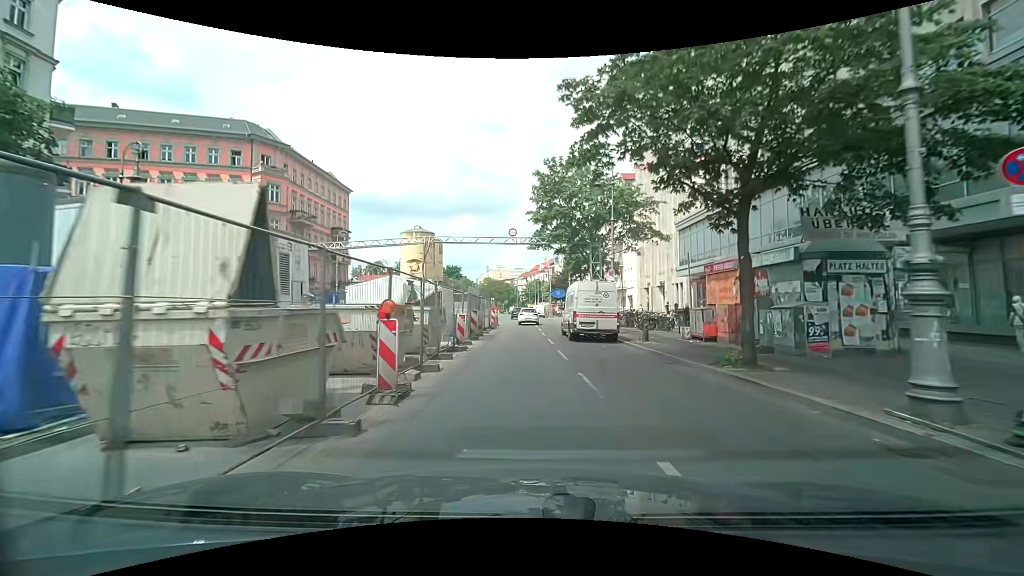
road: secondary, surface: asphalt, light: Day
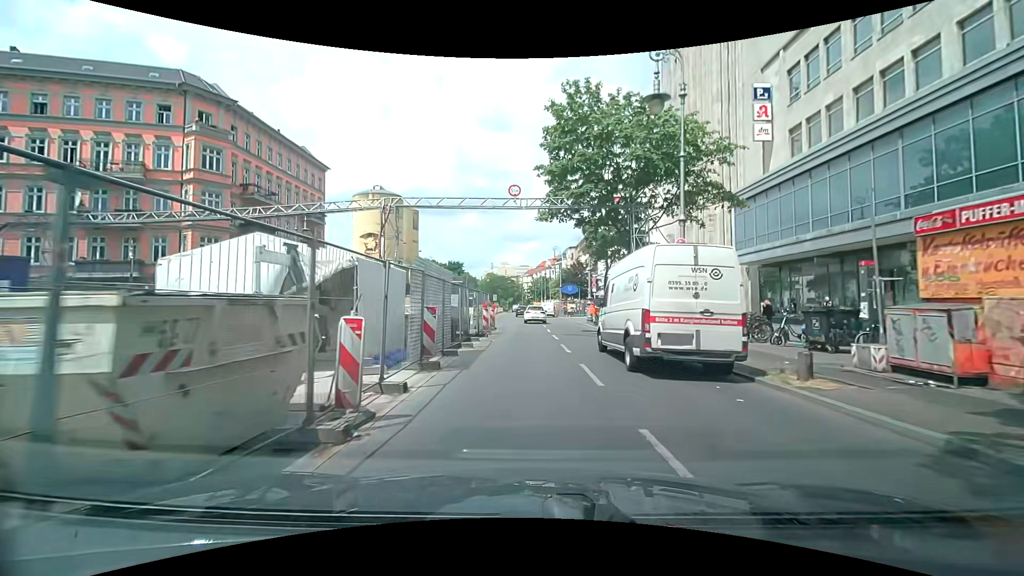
(-0.1, +11.3) m; -1°
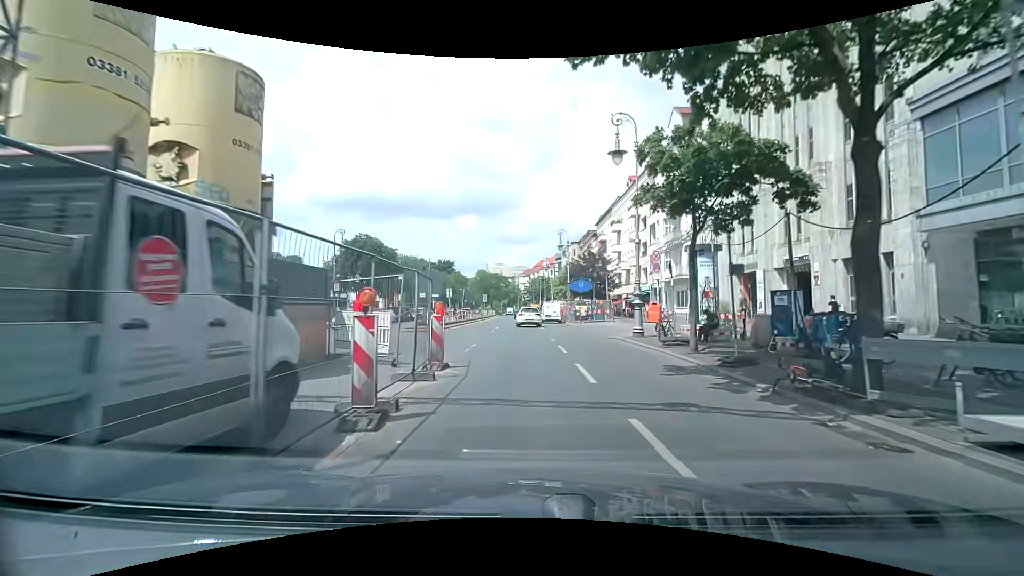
(0.0, +17.6) m; +1°
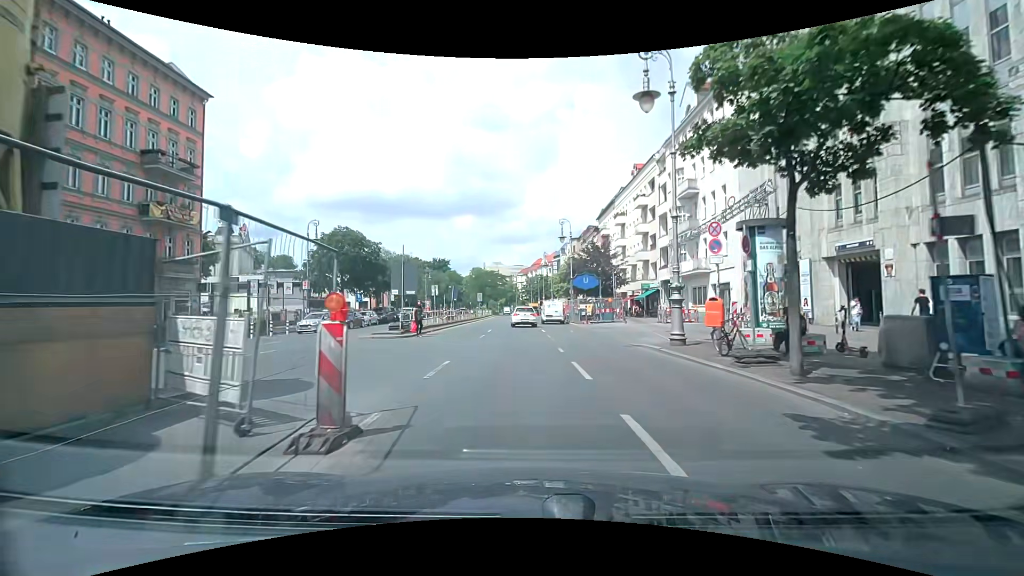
(0.0, +5.9) m; -1°
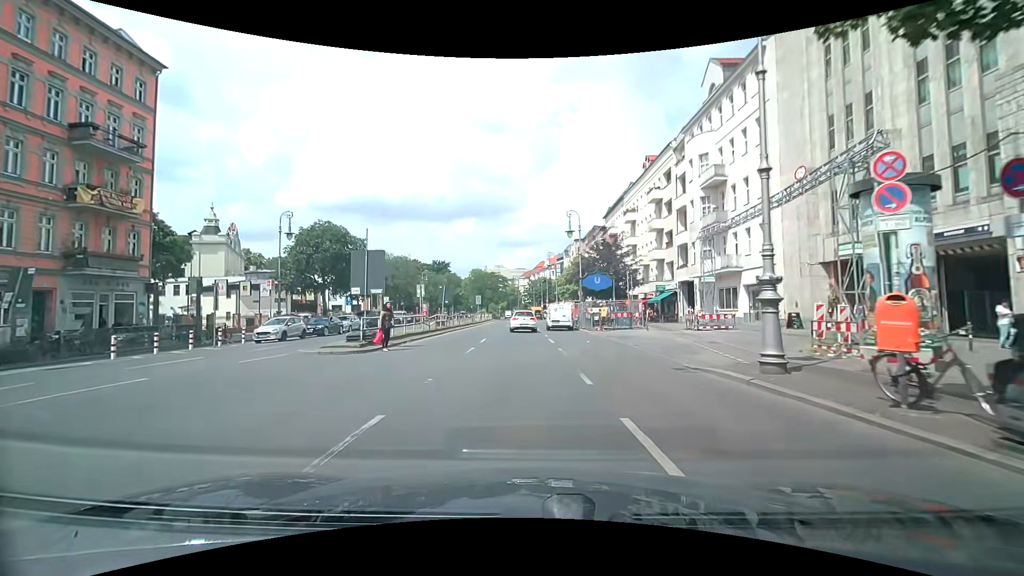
(+0.1, +5.9) m; 0°
